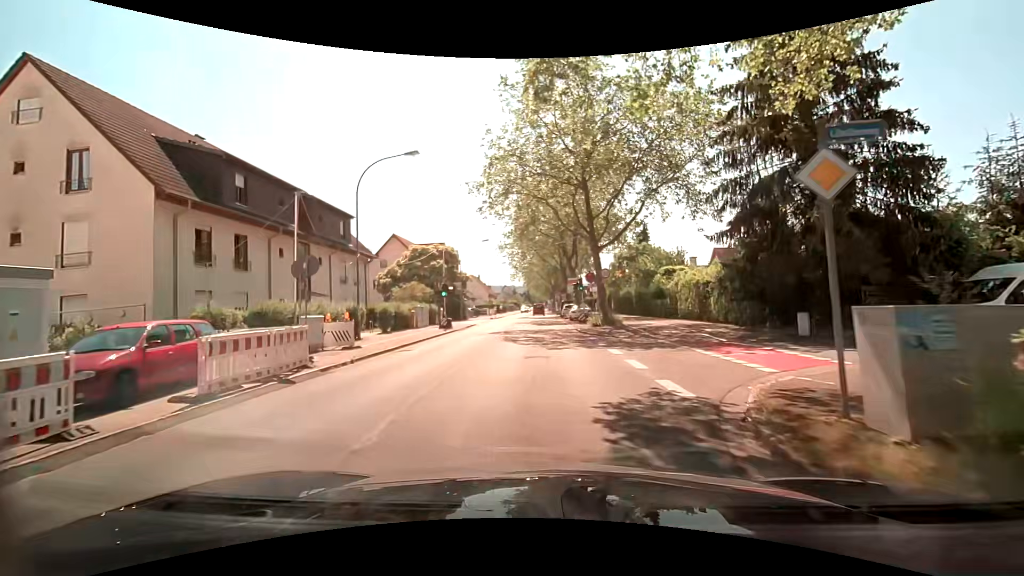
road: secondary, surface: asphalt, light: Day
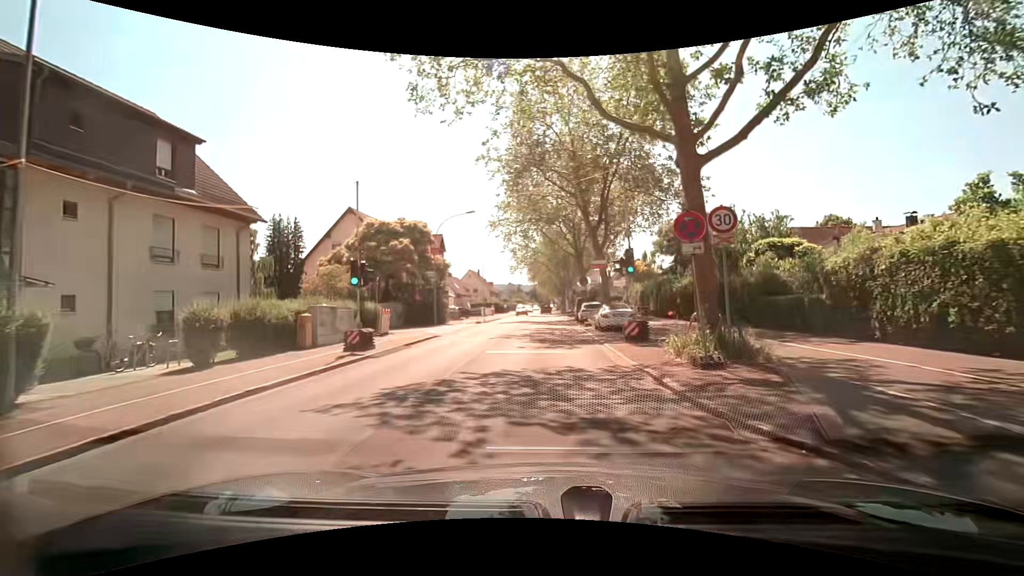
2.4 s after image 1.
(-0.1, +17.5) m; -1°
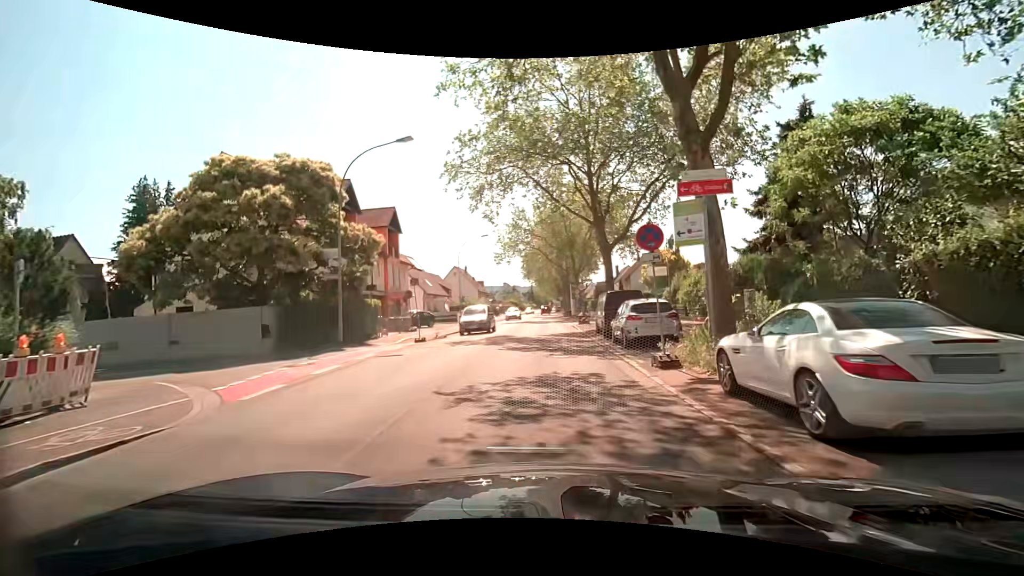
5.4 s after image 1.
(0.0, +19.3) m; +1°
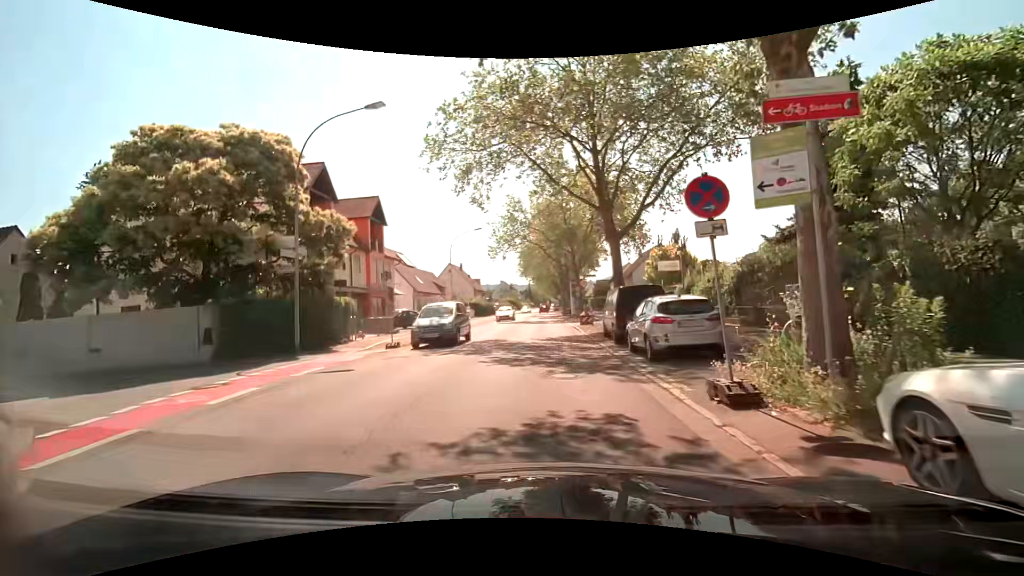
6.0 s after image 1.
(-0.1, +3.9) m; -1°
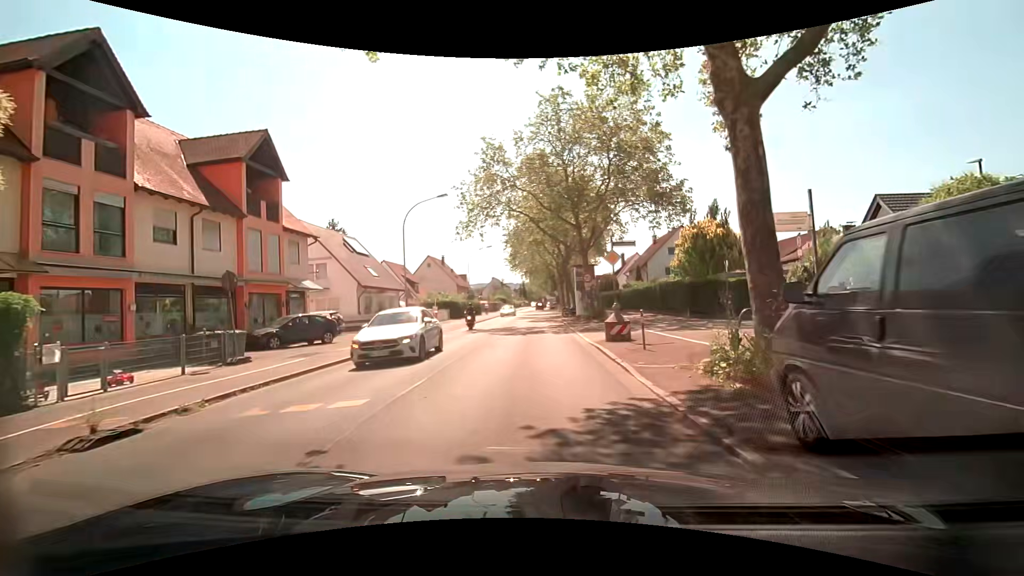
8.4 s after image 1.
(+0.2, +15.7) m; +1°
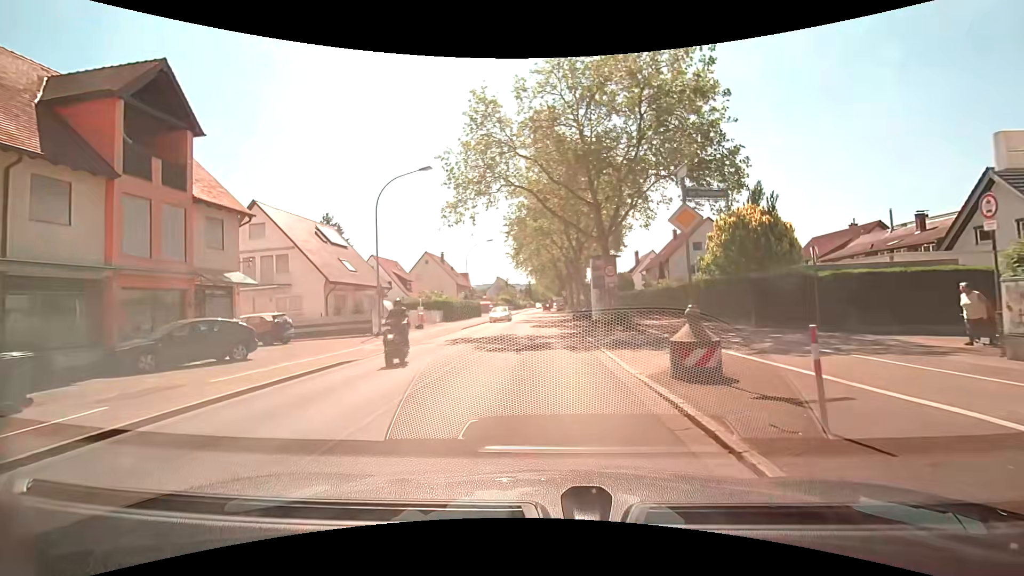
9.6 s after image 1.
(-0.1, +7.6) m; -2°
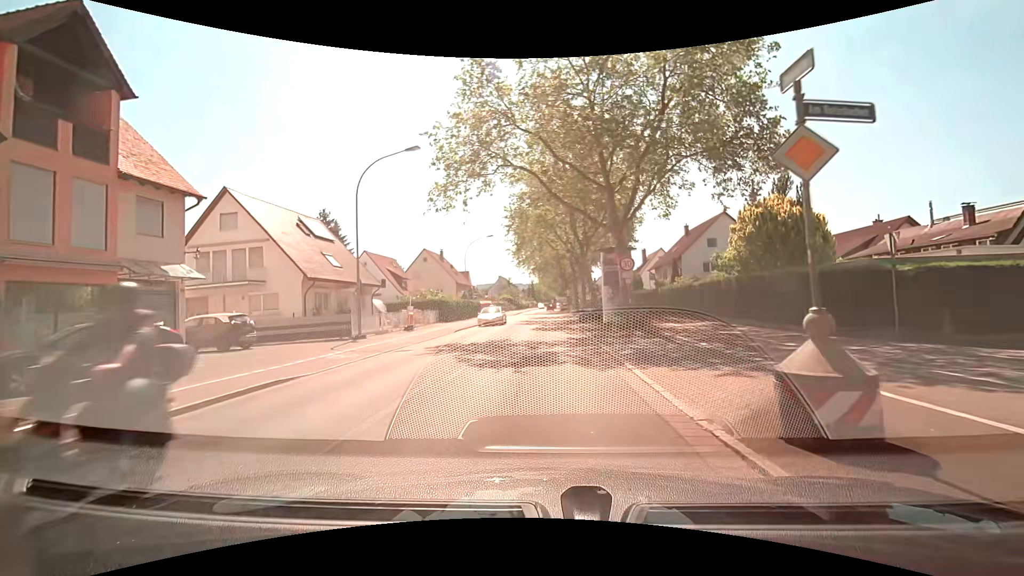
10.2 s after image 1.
(0.0, +3.7) m; 0°
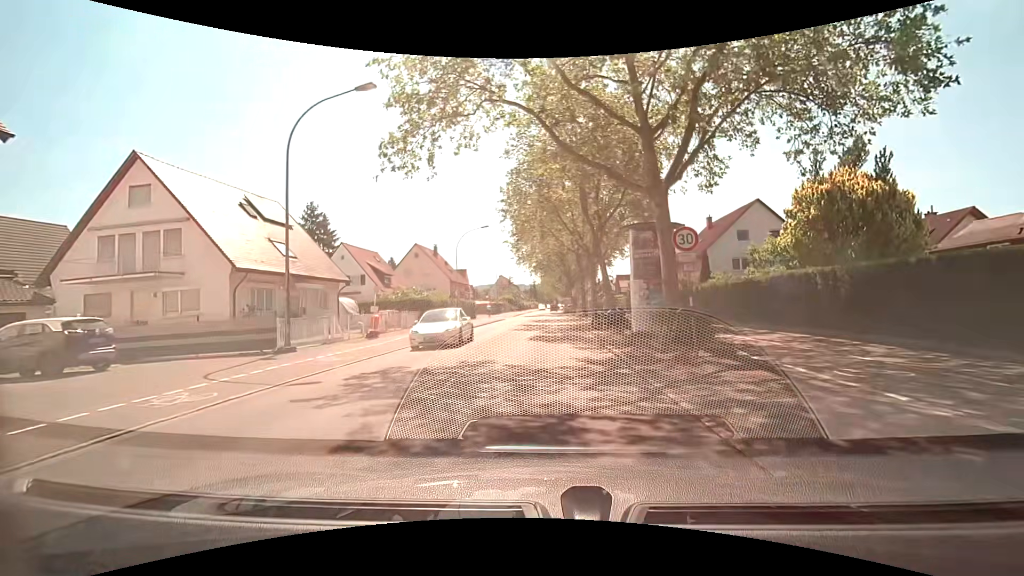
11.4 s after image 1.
(0.0, +7.5) m; 0°
(0, +10) (0, +20) (0, +30) (0, +40) (+1, +50) (+1, +60) (+1, +70) (+1, +80) (+1, +90) (+2, +100) m
